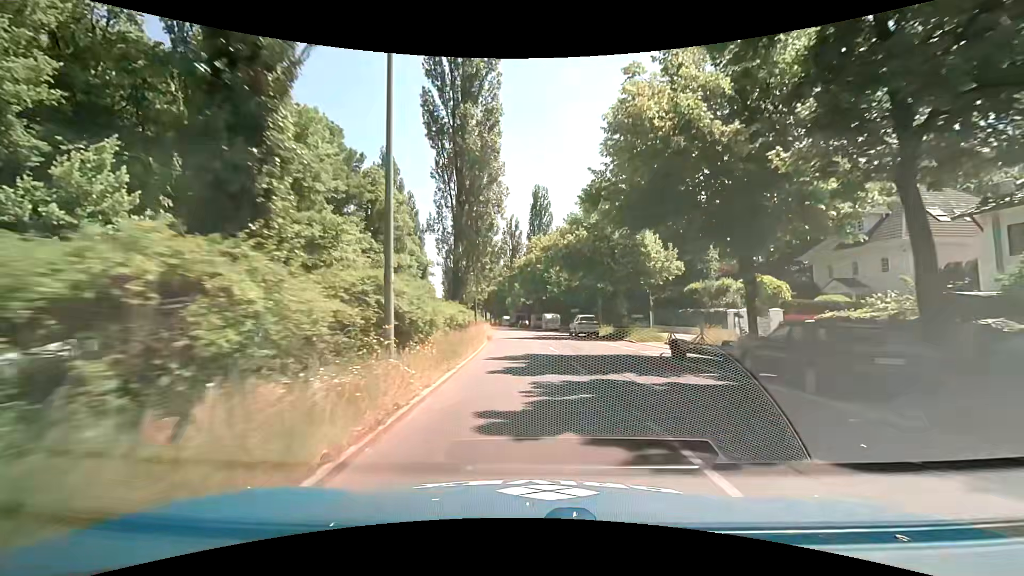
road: secondary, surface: asphalt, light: Day
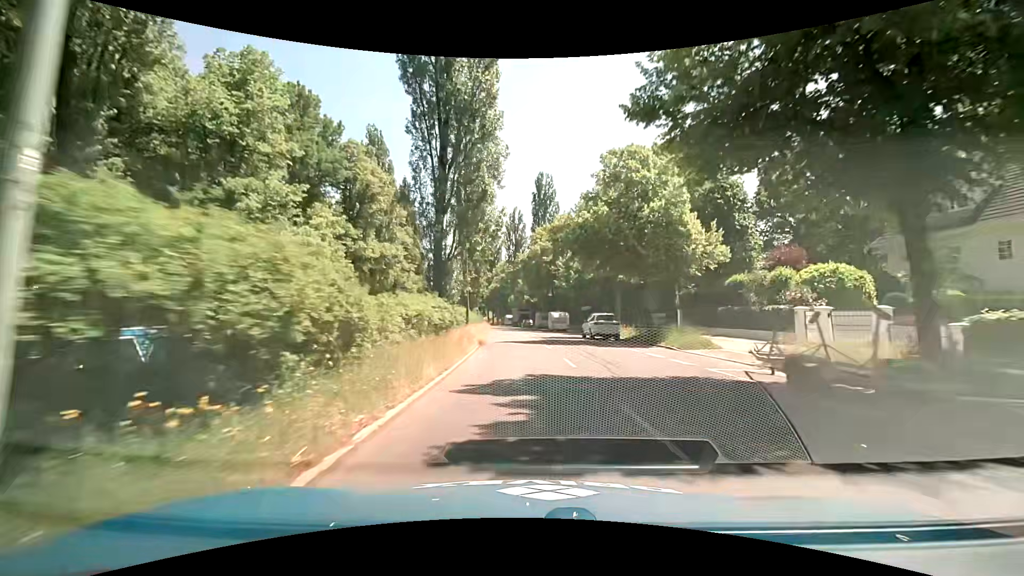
(0.0, +7.8) m; -1°
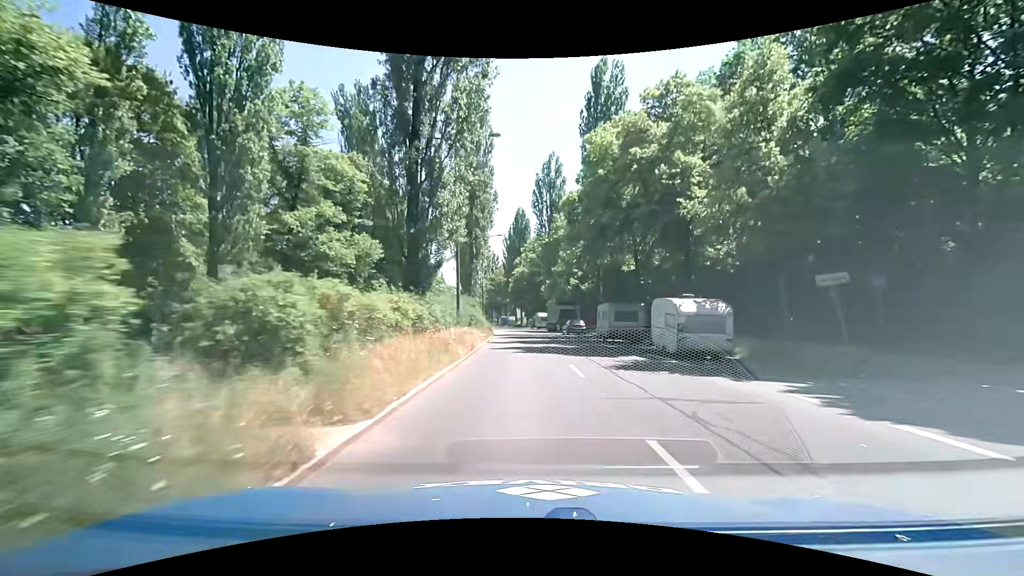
(-1.2, +38.1) m; -3°
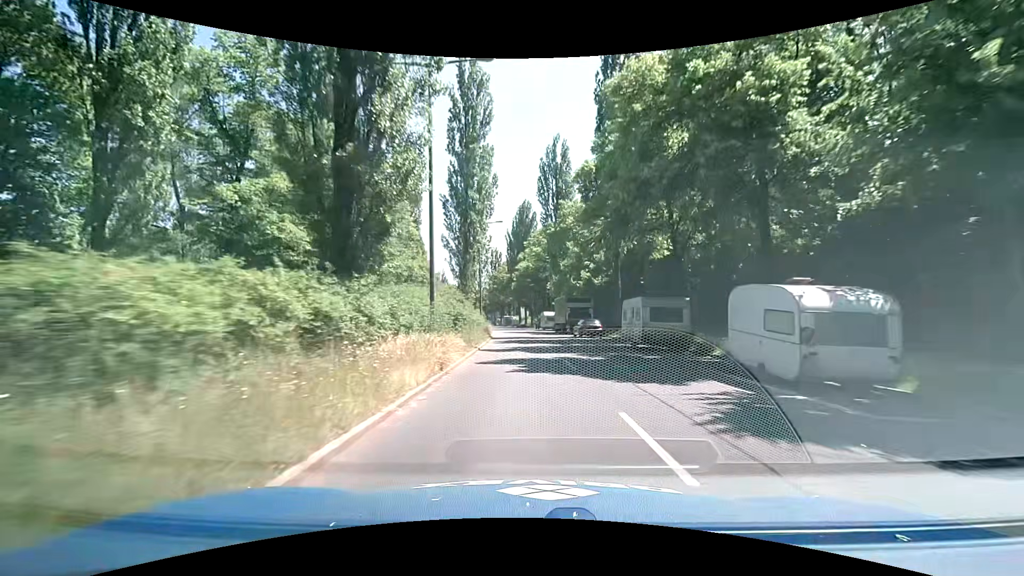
(-0.2, +7.5) m; -1°
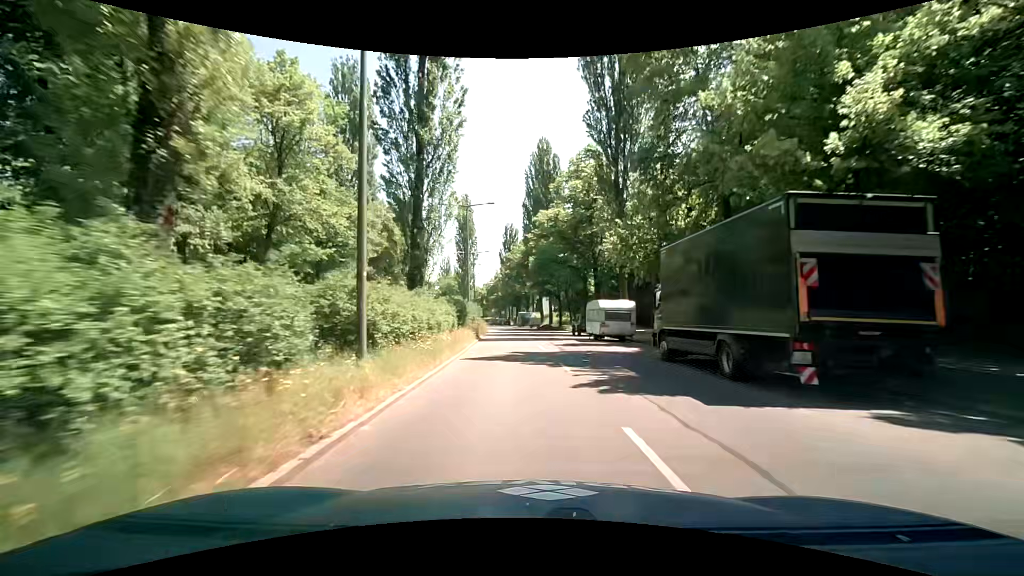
(-0.9, +37.0) m; -3°
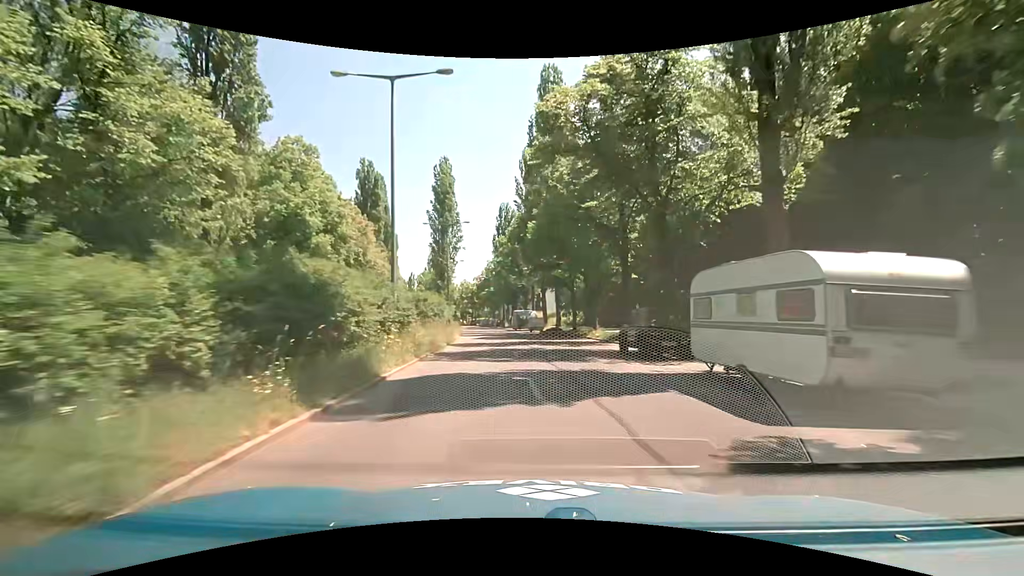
(-0.1, +21.9) m; +1°
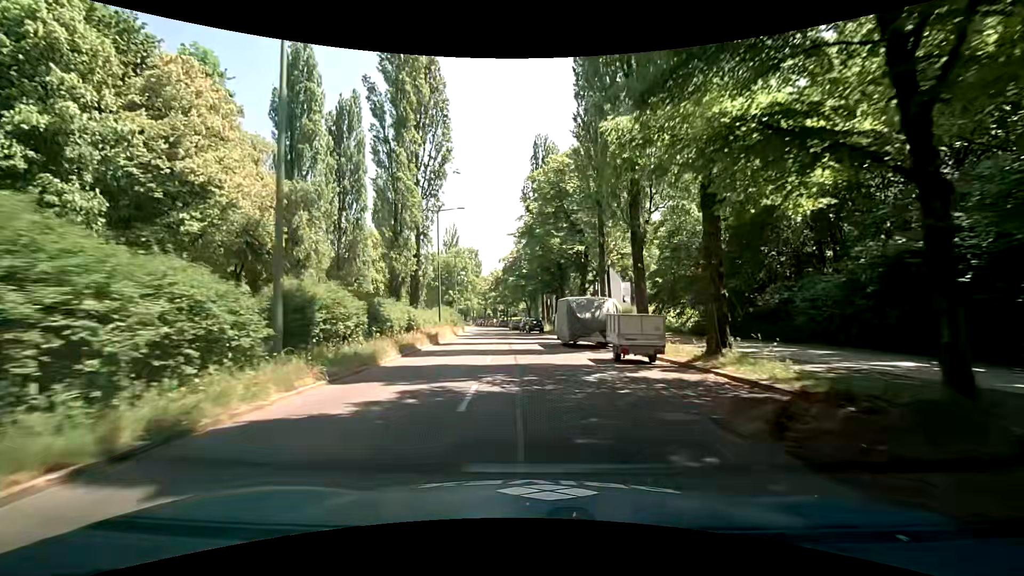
(-1.4, +37.3) m; -6°
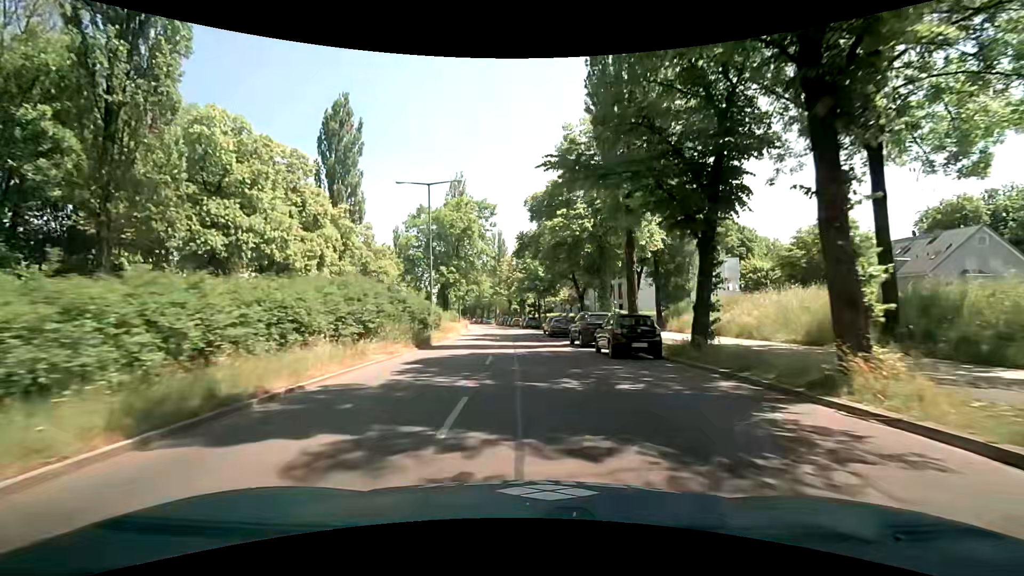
(-1.4, +37.9) m; -2°
(0, +10) (0, +20) (-1, +30) (-2, +40) (-2, +50) (-4, +60) (-5, +70) (-6, +80) (-8, +90) (-10, +99) m
